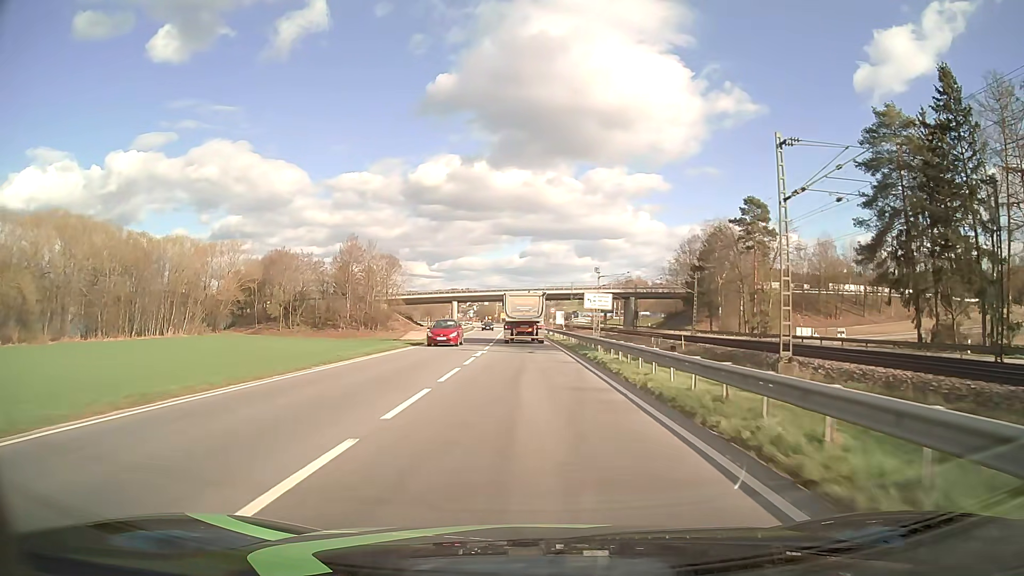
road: primary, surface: asphalt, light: Day
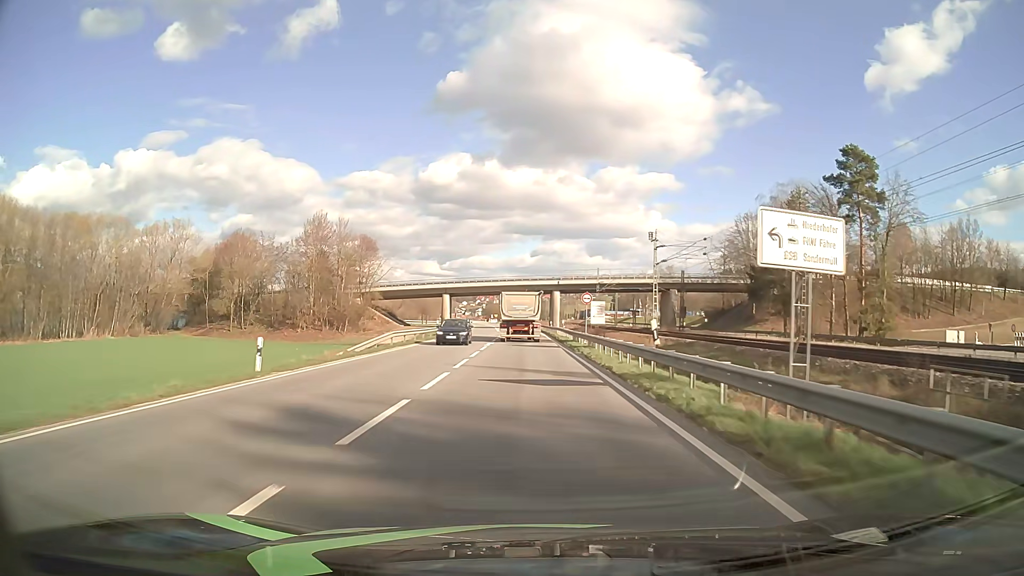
(-0.3, +32.3) m; -1°
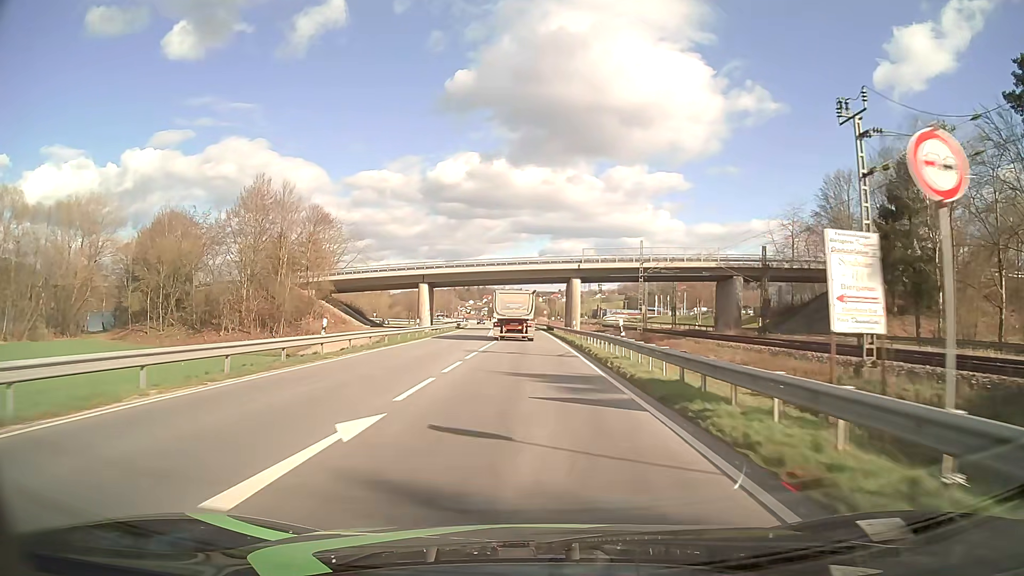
(-0.1, +32.4) m; 0°
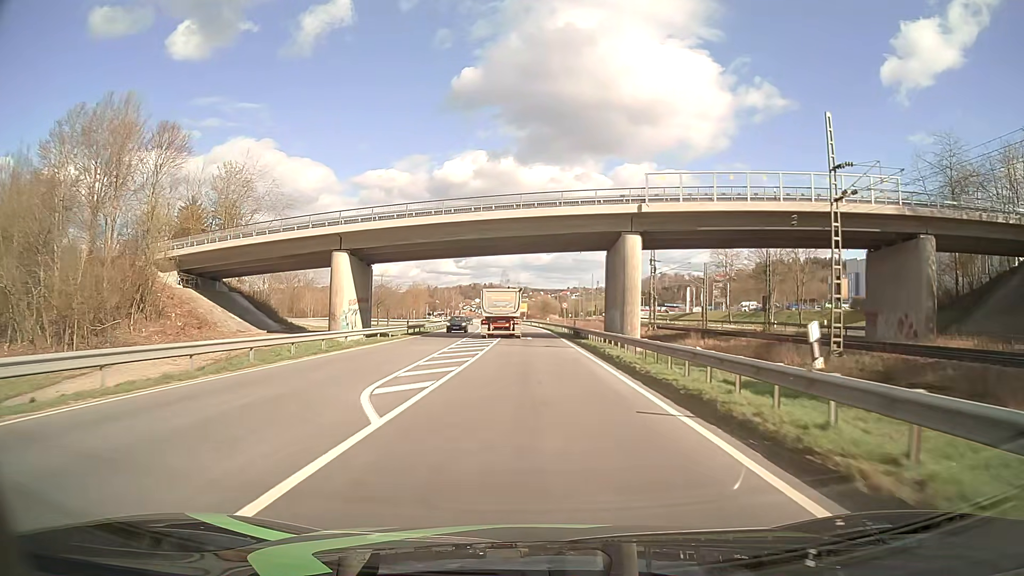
(-0.4, +40.7) m; -1°
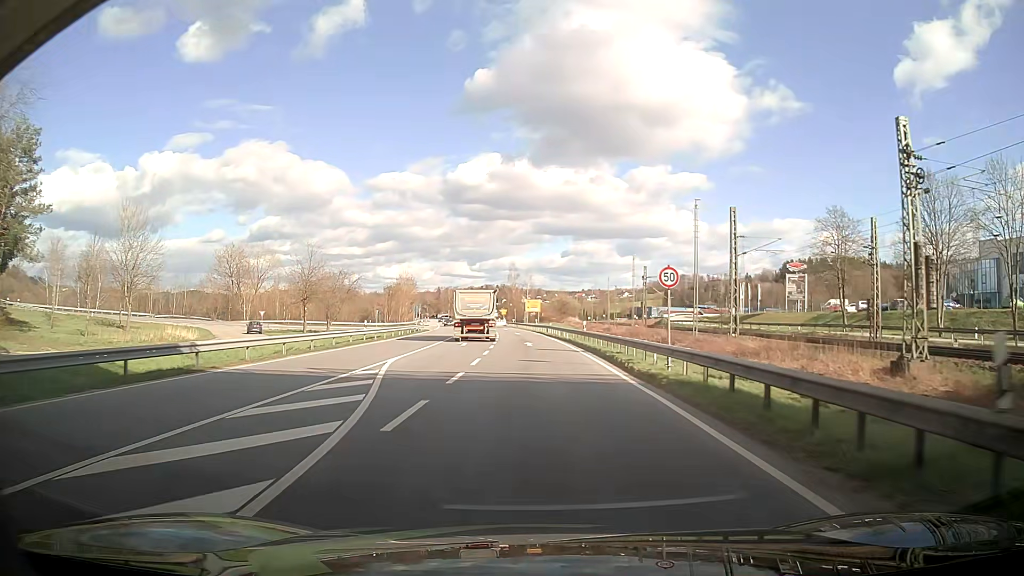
(-0.3, +45.4) m; -2°
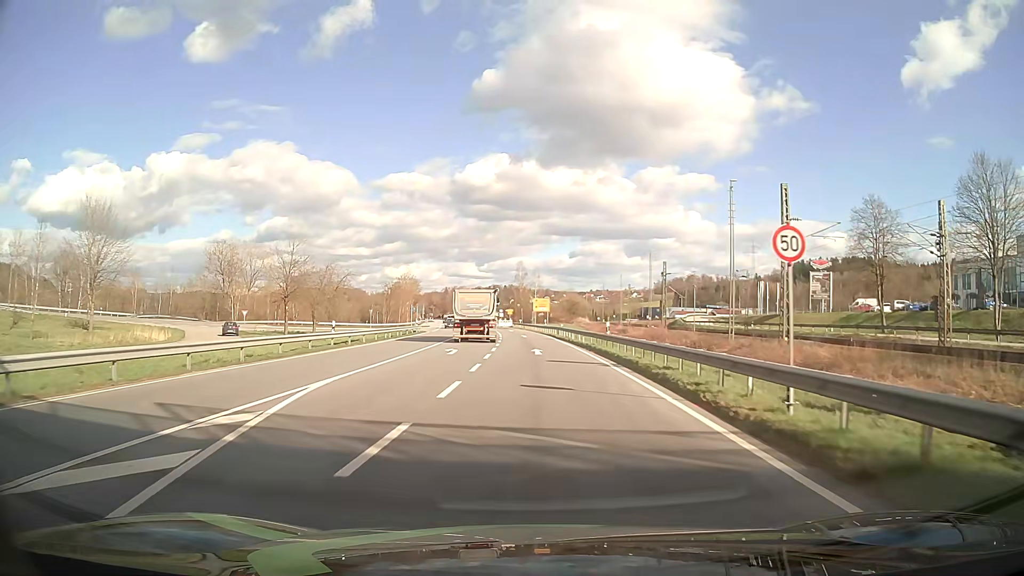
(-0.1, +8.5) m; 0°
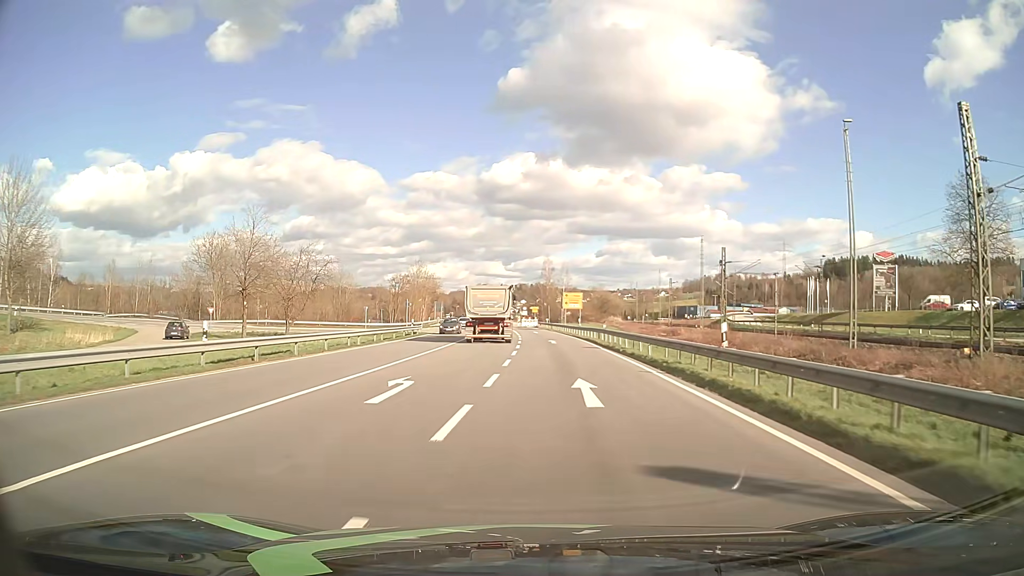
(-0.1, +16.2) m; -2°
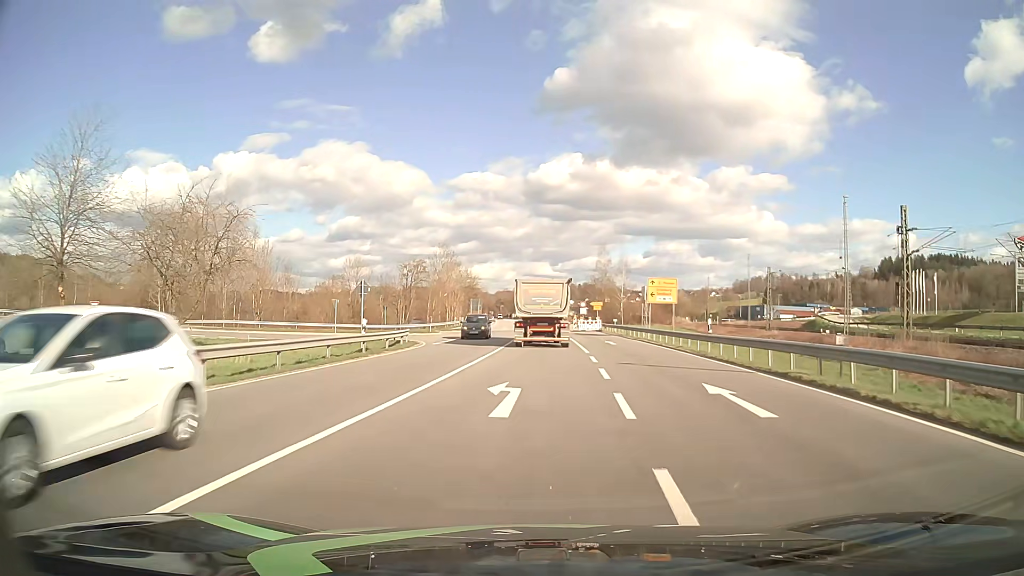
(-1.4, +28.2) m; -4°
(0, +10) (0, +20) (0, +30) (+1, +40) (+1, +50) (-2, +59) (-11, +64) (-21, +65) (-31, +63) (-40, +59) m
